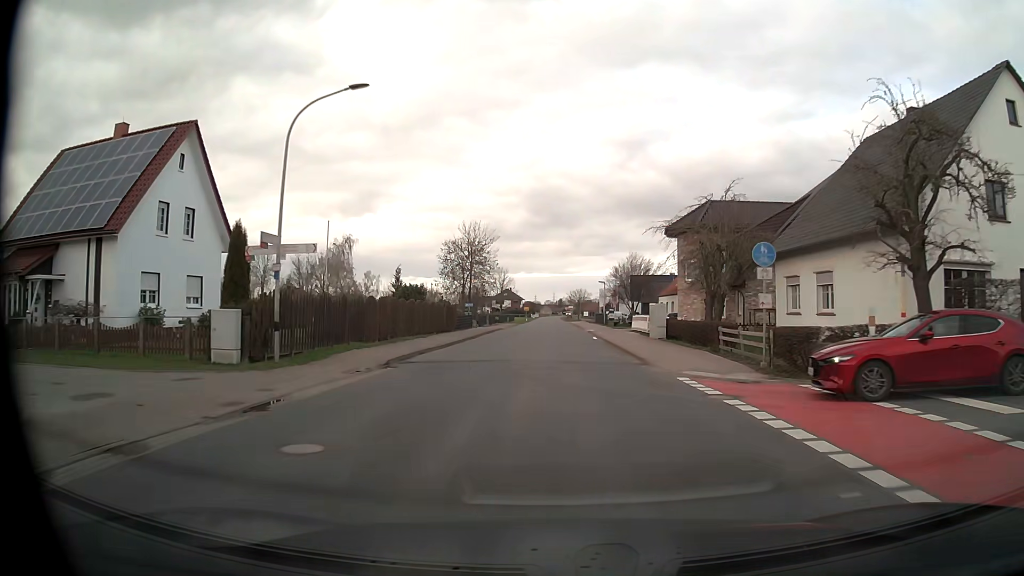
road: unclassified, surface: asphalt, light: Day
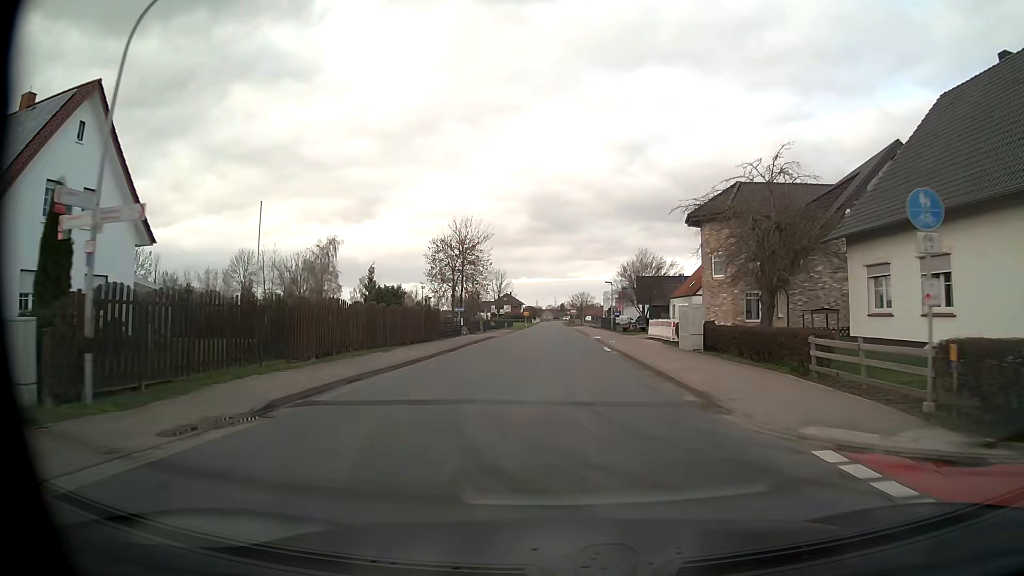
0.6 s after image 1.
(0.0, +8.0) m; -1°
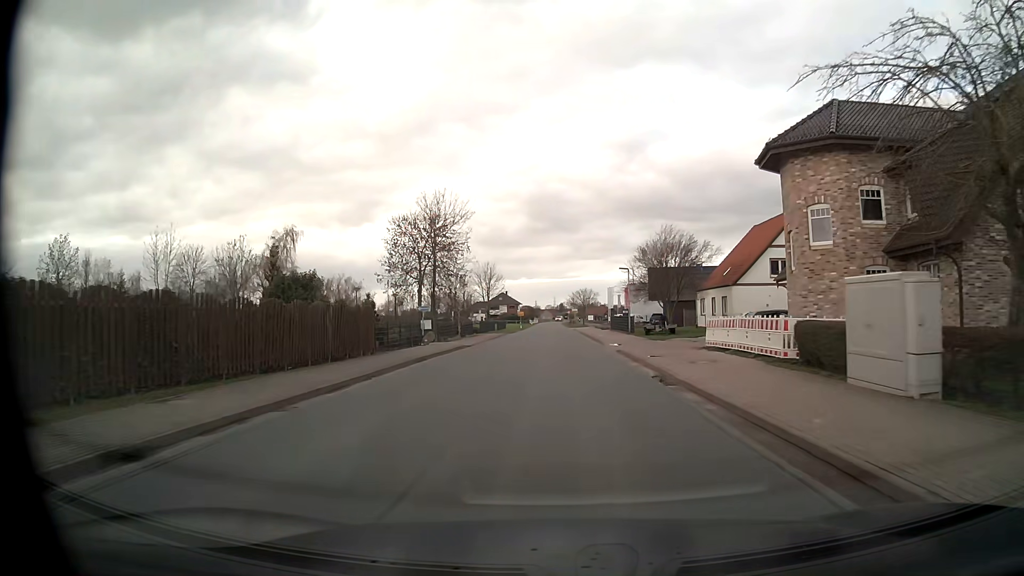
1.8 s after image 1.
(0.0, +15.8) m; 0°
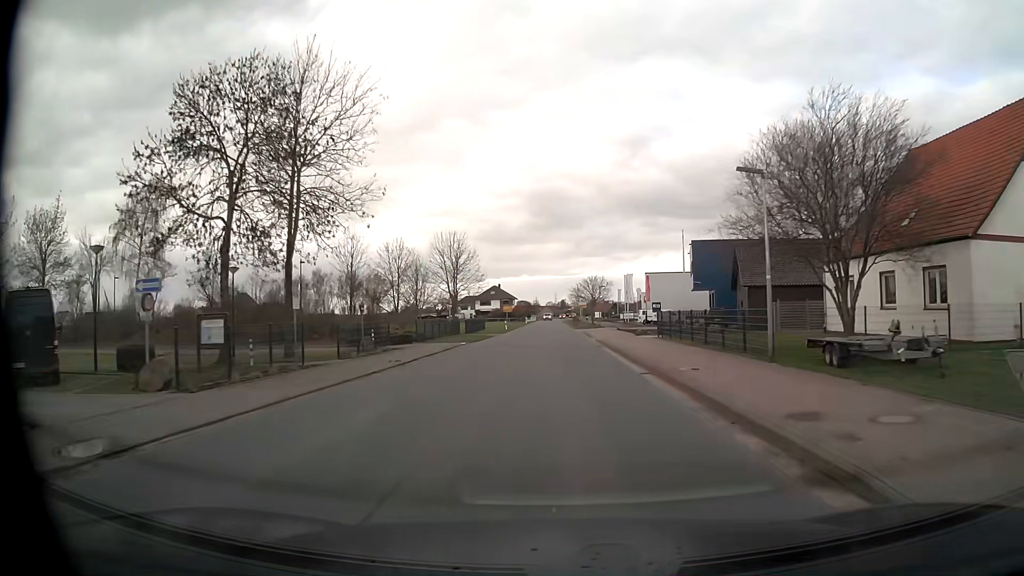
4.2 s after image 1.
(0.0, +31.4) m; 0°
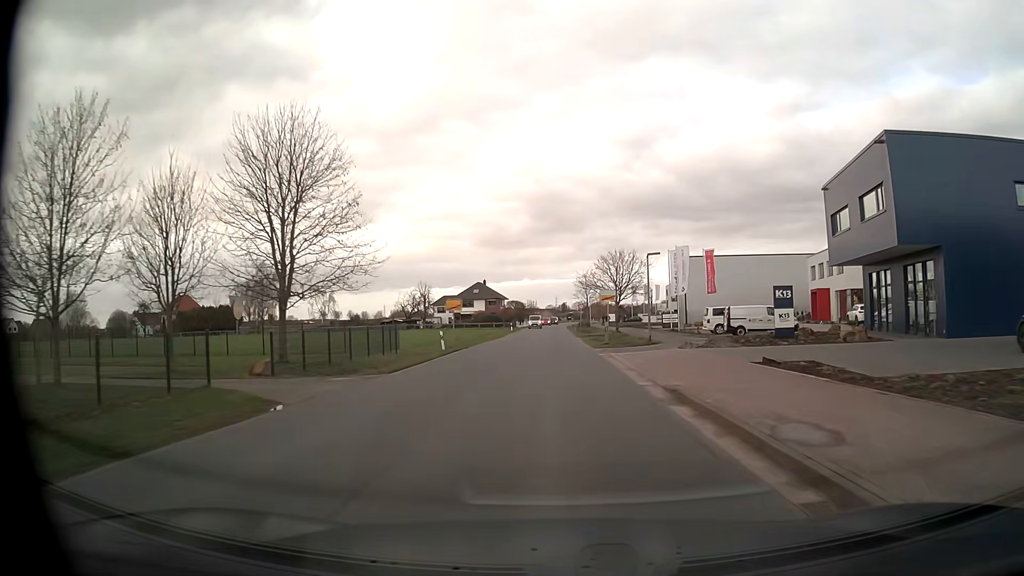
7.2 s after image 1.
(+0.3, +40.5) m; 0°
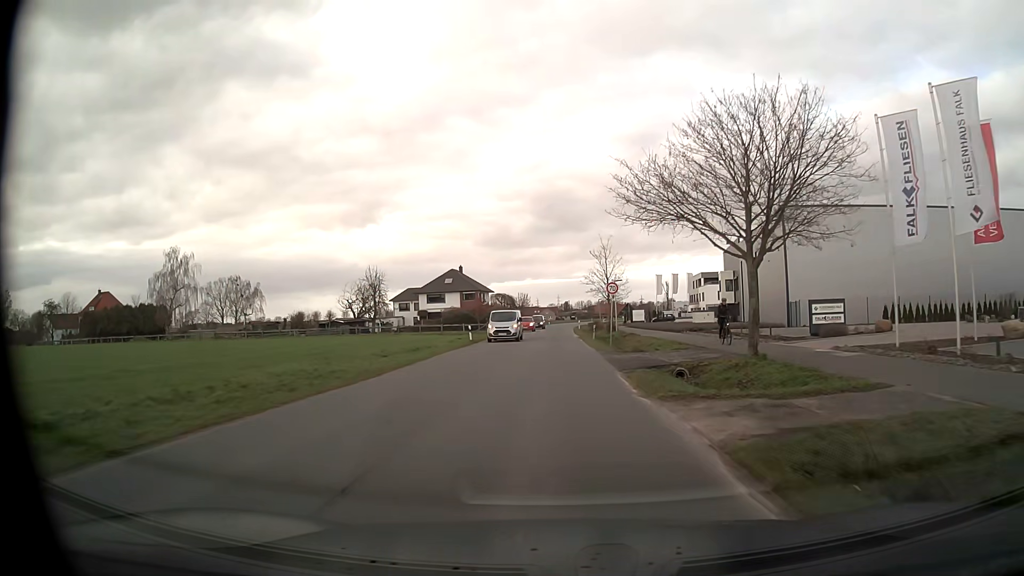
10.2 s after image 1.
(-0.1, +41.0) m; 0°
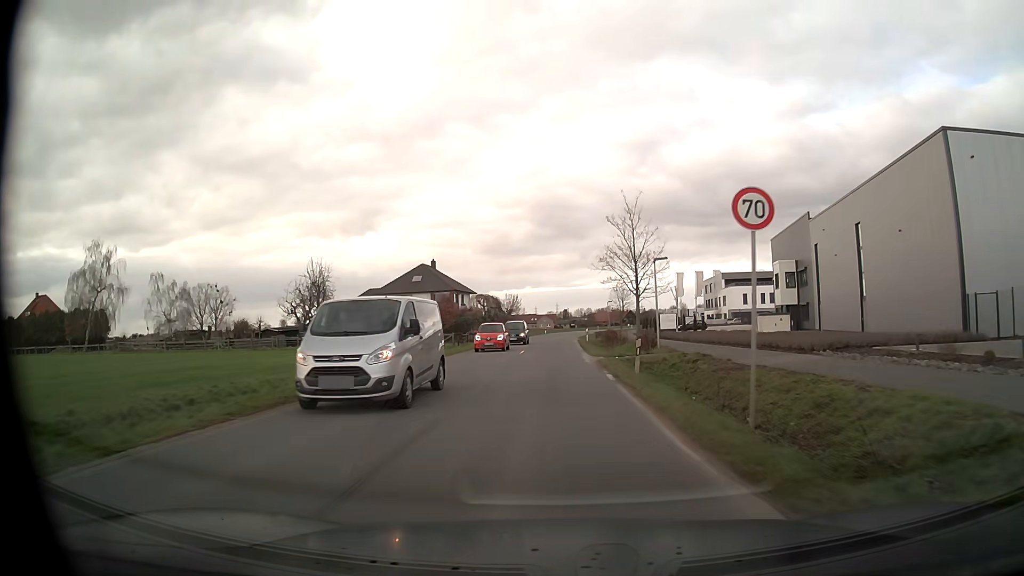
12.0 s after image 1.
(+0.1, +24.7) m; 0°
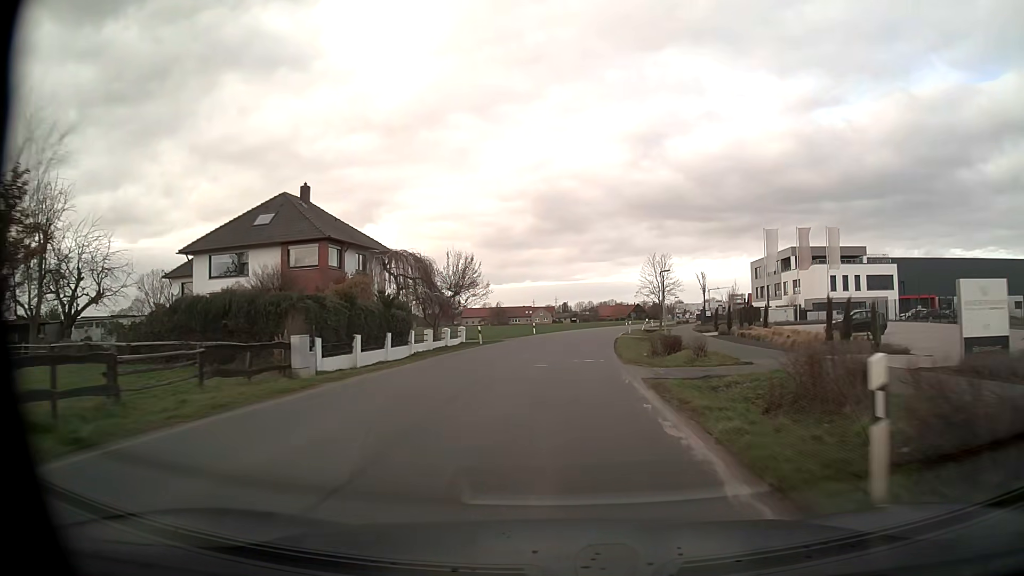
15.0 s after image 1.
(+0.1, +48.8) m; 0°
(0, +10) (0, +20) (+1, +30) (+1, +40) (+2, +50) (+4, +60) (+5, +70) (+7, +80) (+9, +89) (+11, +99) m
